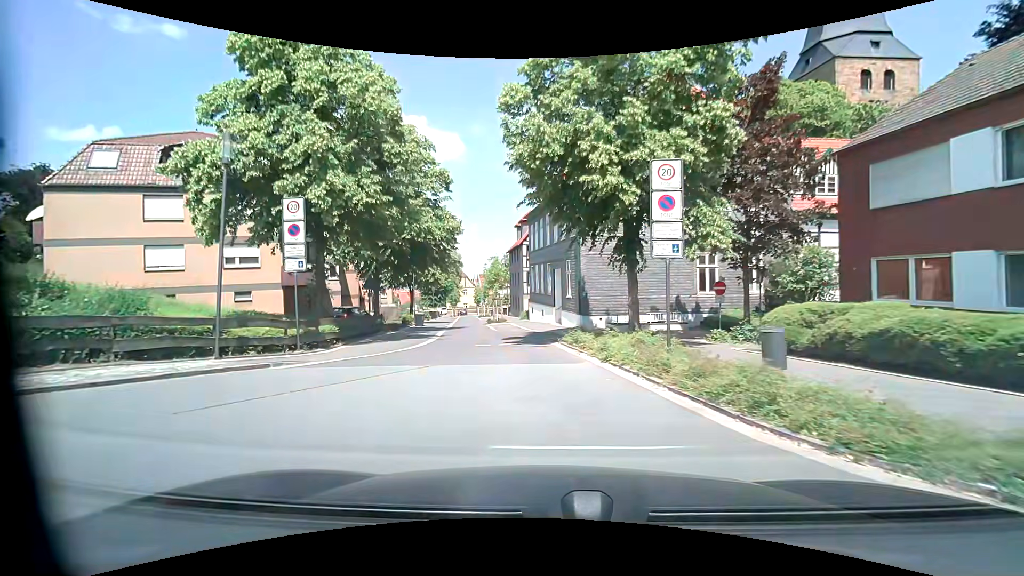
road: unclassified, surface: asphalt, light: Day
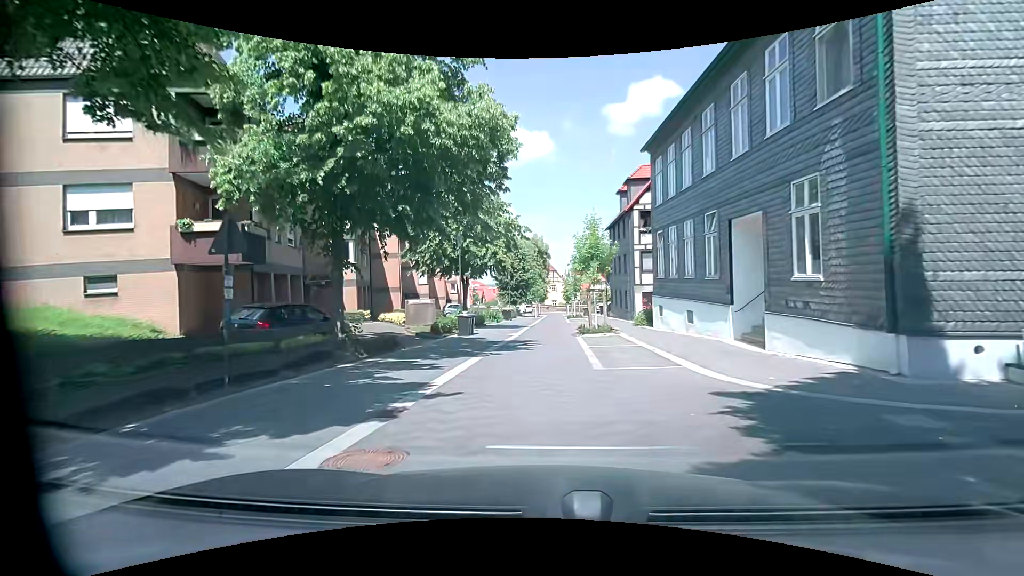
(-1.5, +17.0) m; -12°
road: residential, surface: paving_stones
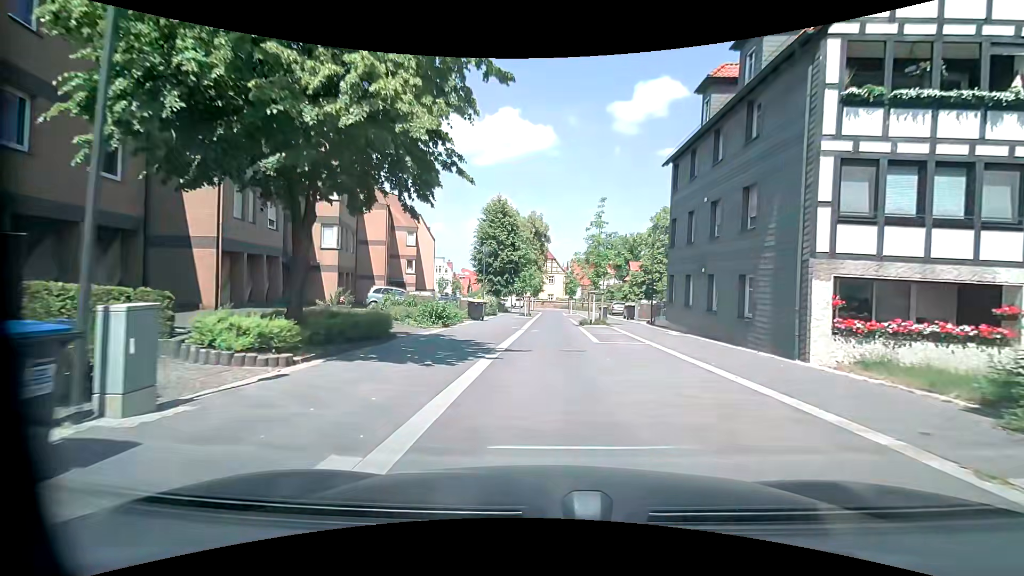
(+0.6, +22.6) m; +2°
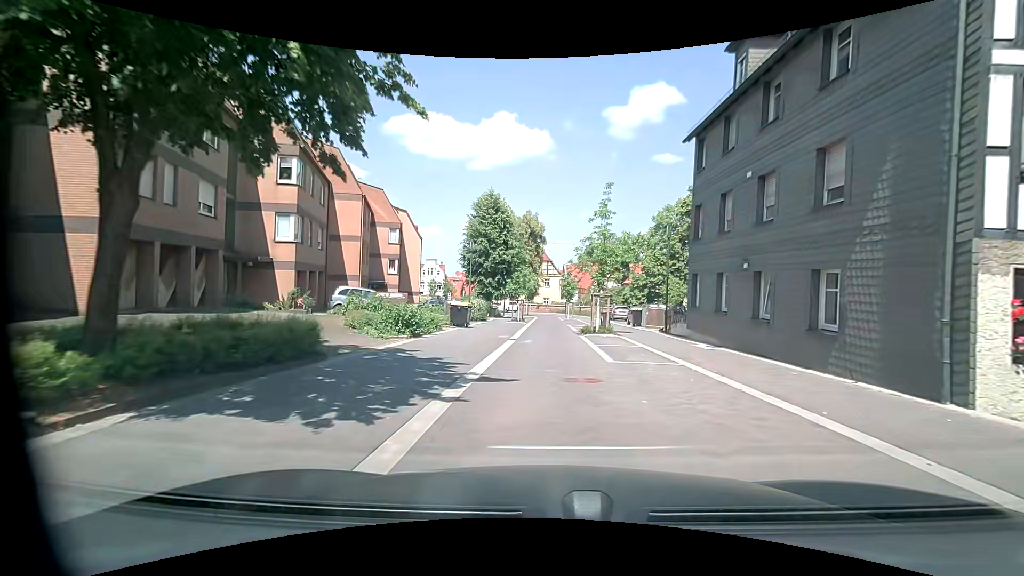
(+0.1, +4.5) m; +2°
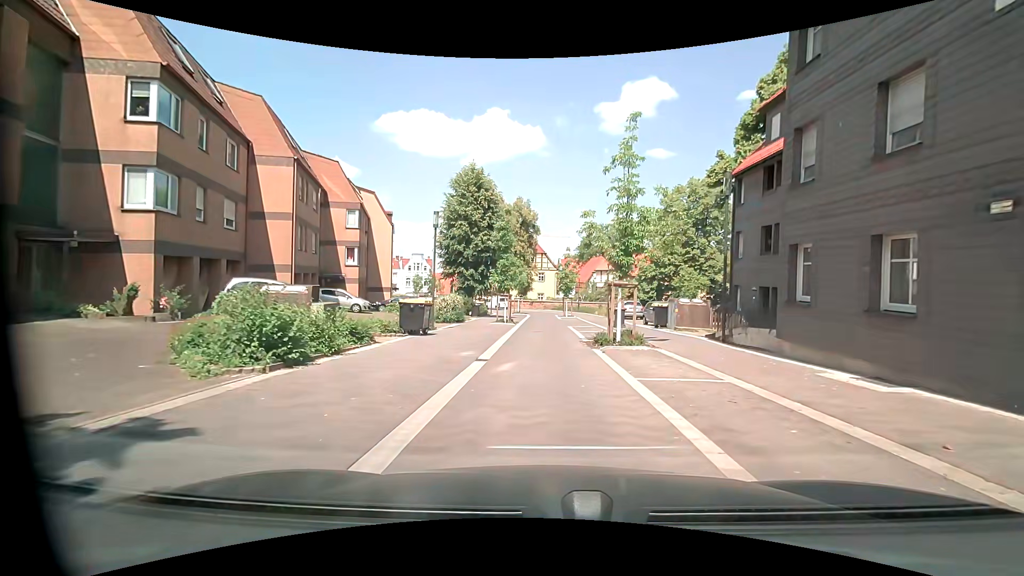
(-0.1, +8.5) m; -1°
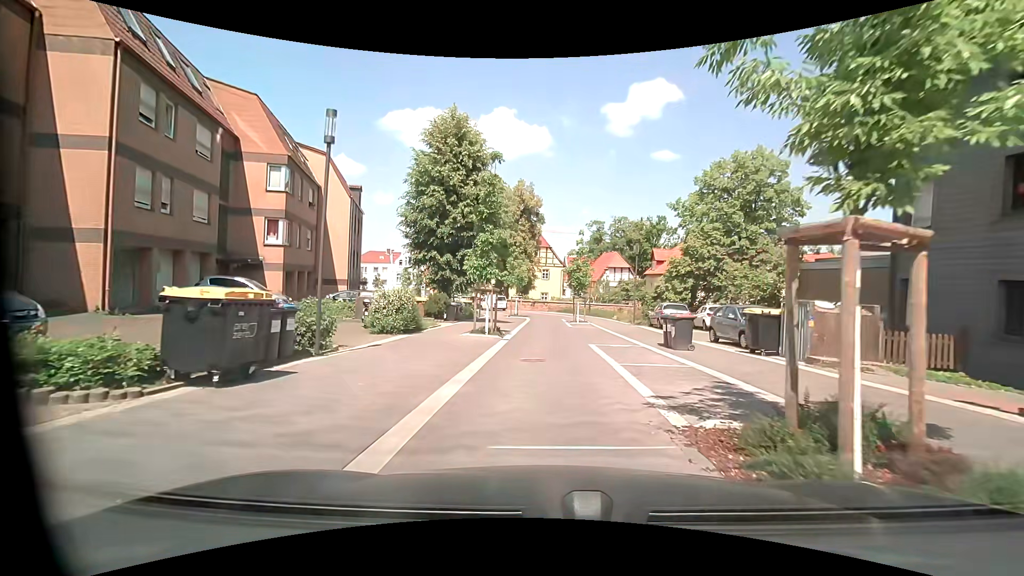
(0.0, +11.6) m; -1°
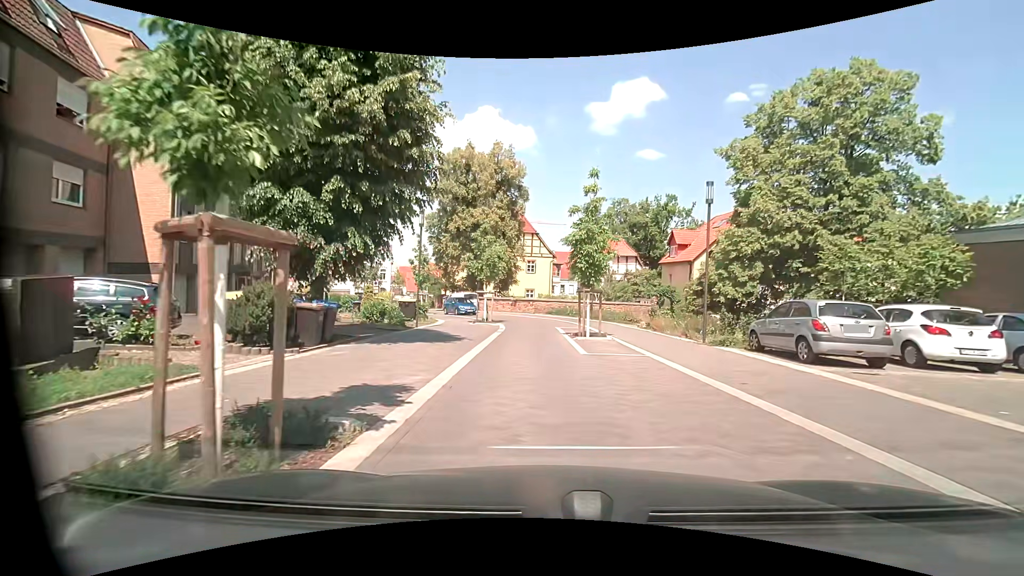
(+0.3, +16.3) m; +3°
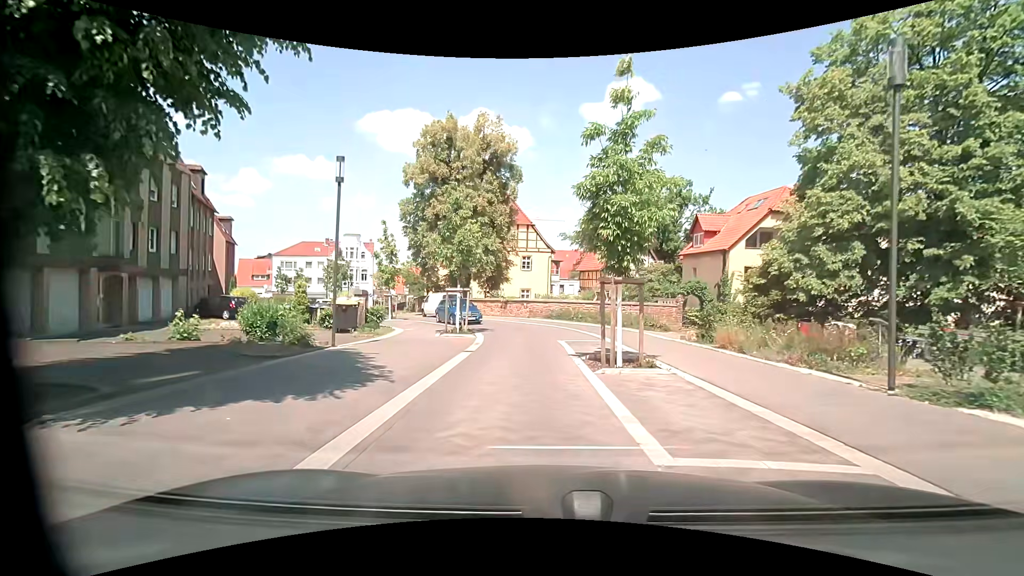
(+0.1, +8.9) m; 0°
